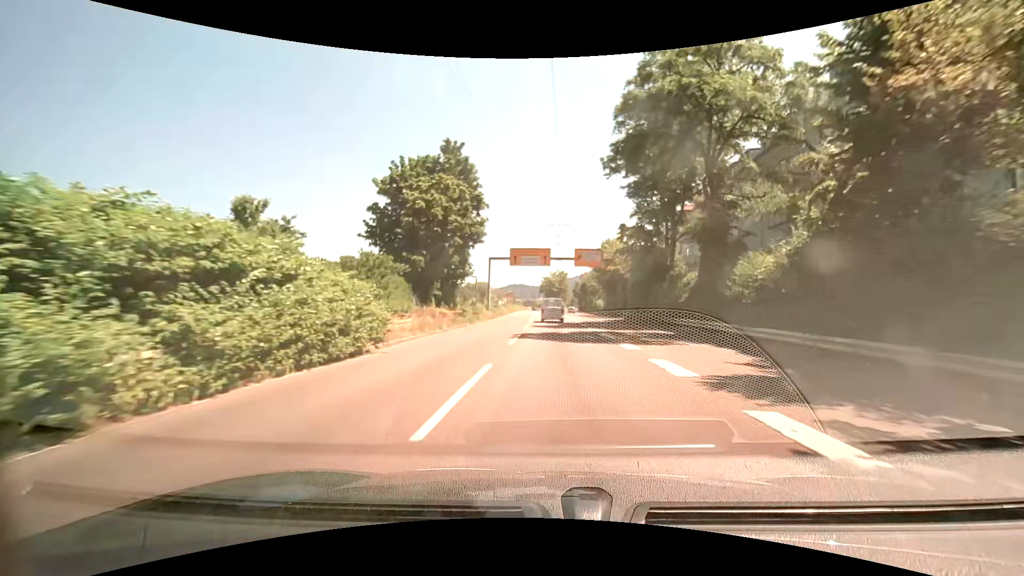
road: trunk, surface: asphalt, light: Day
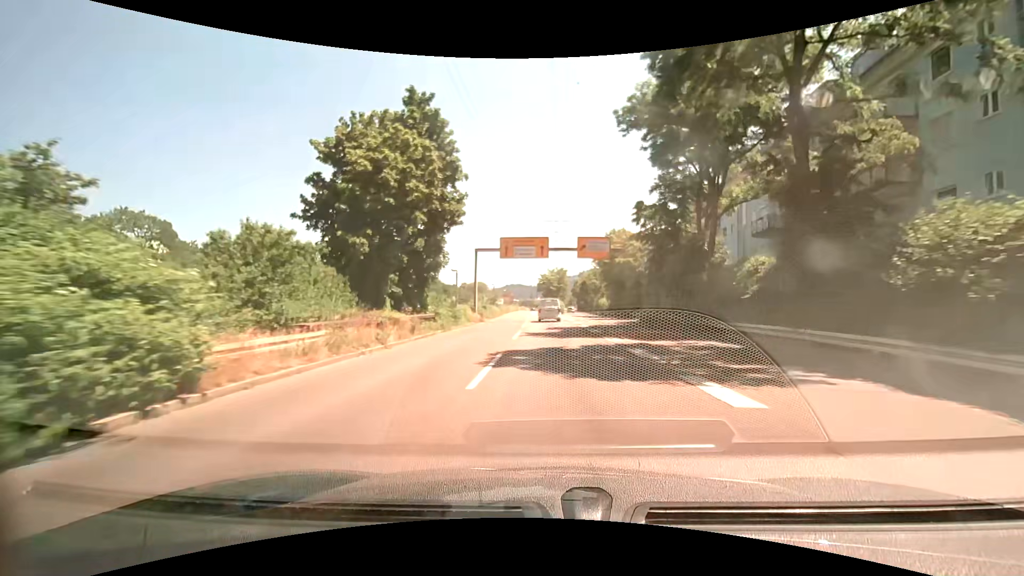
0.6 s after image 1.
(-0.1, +9.0) m; -1°
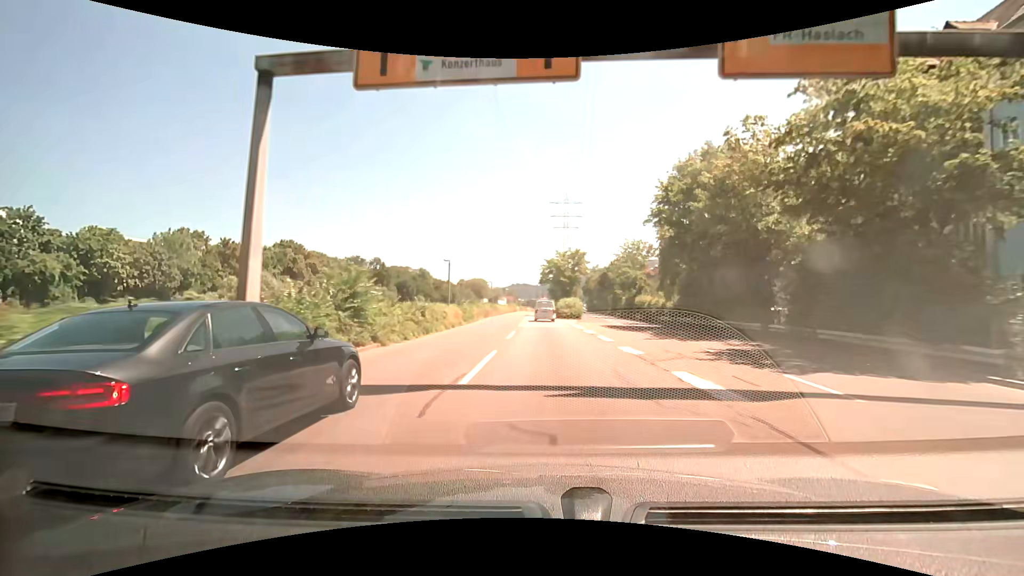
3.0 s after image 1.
(0.0, +36.0) m; -1°
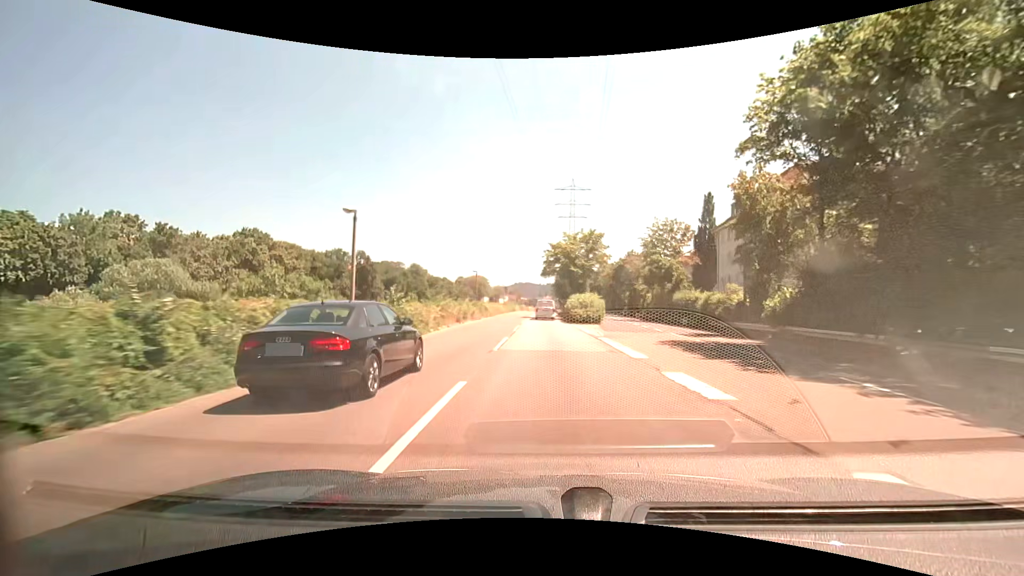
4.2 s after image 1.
(0.0, +18.0) m; 0°
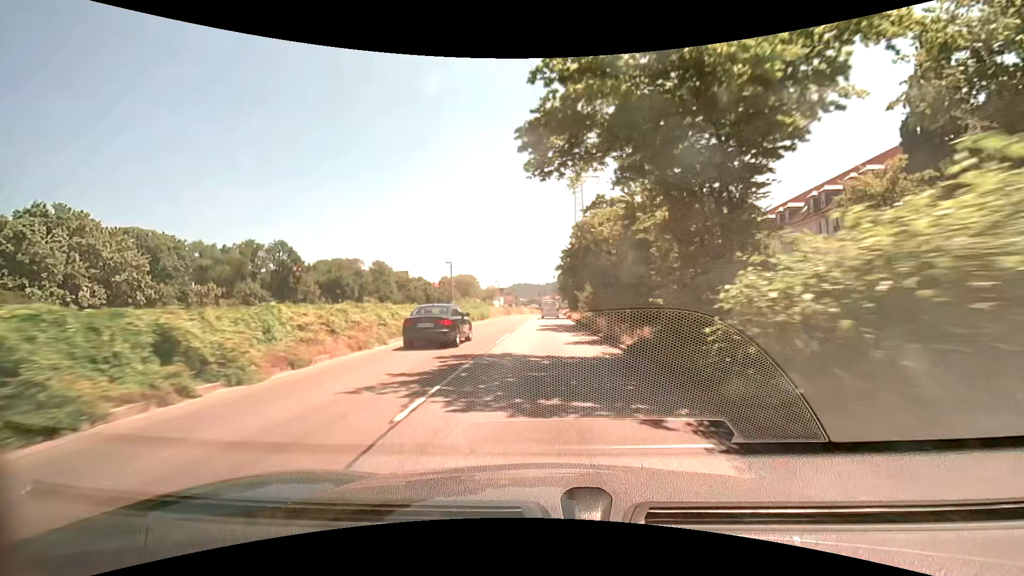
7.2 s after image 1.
(-0.1, +45.0) m; 0°
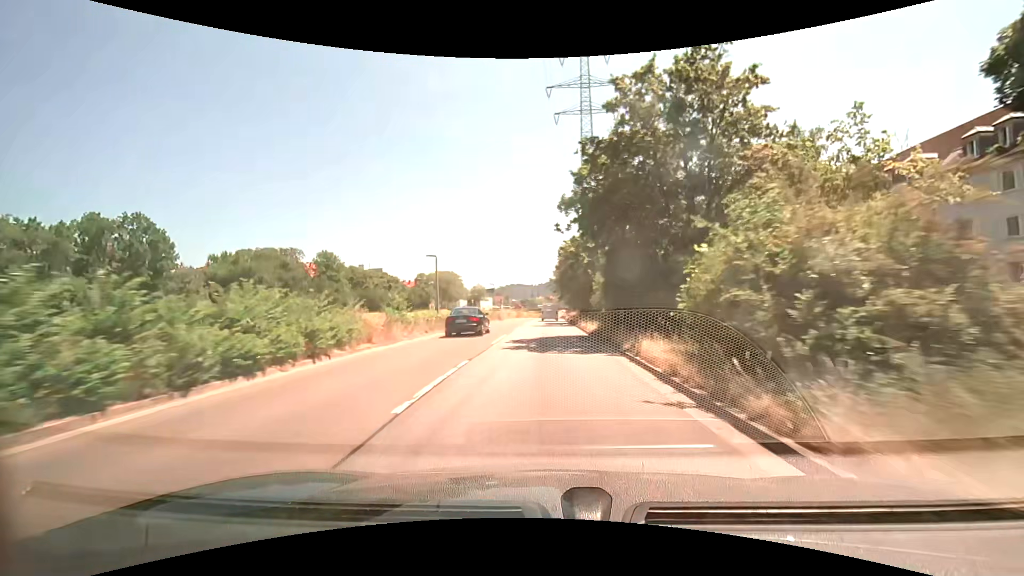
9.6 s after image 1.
(+0.3, +36.0) m; +1°
(0, +10) (0, +20) (0, +30) (0, +40) (+1, +50) (+1, +60) (+1, +70) (+1, +80) (+1, +90) (+2, +100) m
